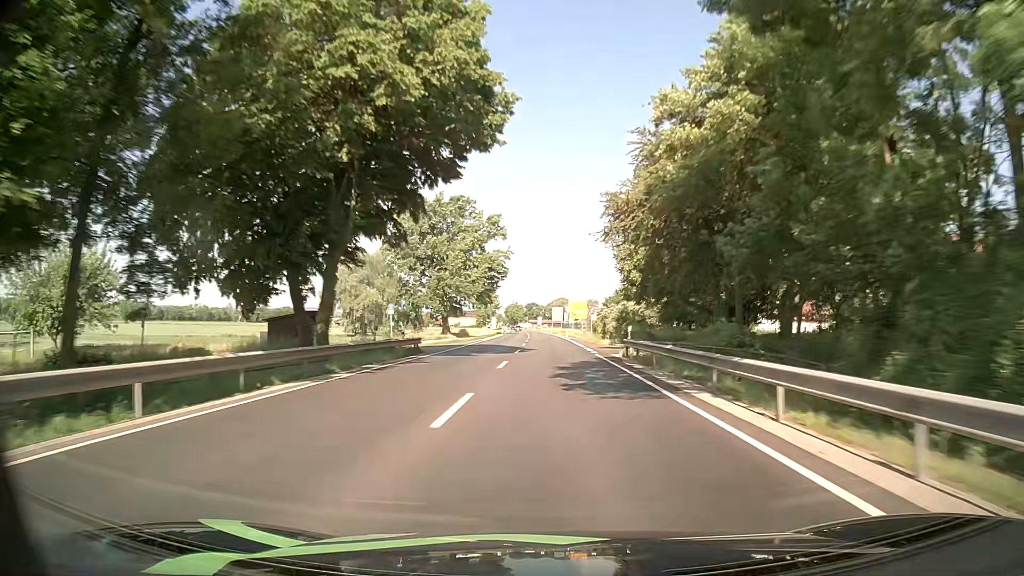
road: primary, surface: asphalt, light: Day
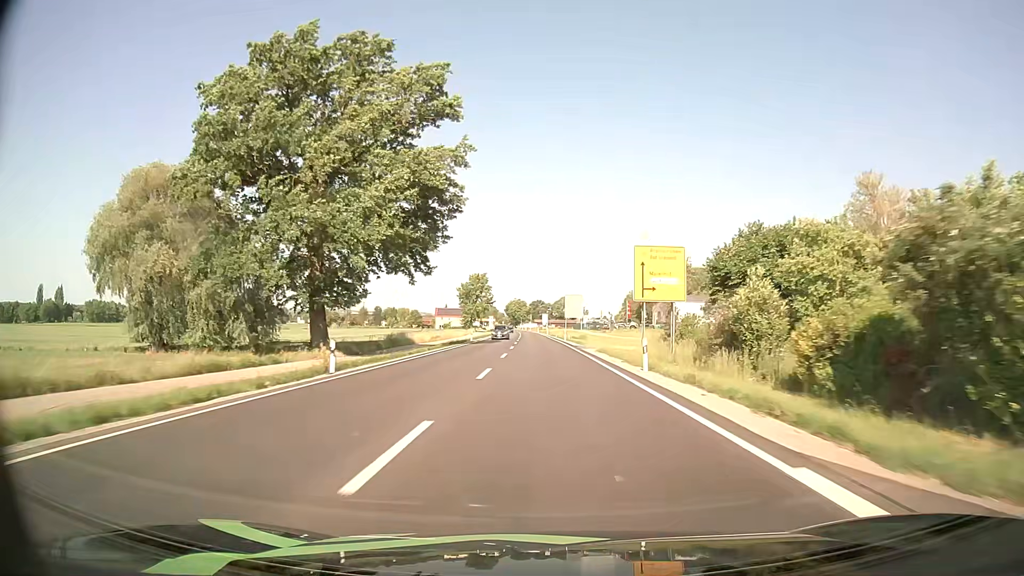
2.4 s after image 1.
(-0.3, +64.1) m; 0°
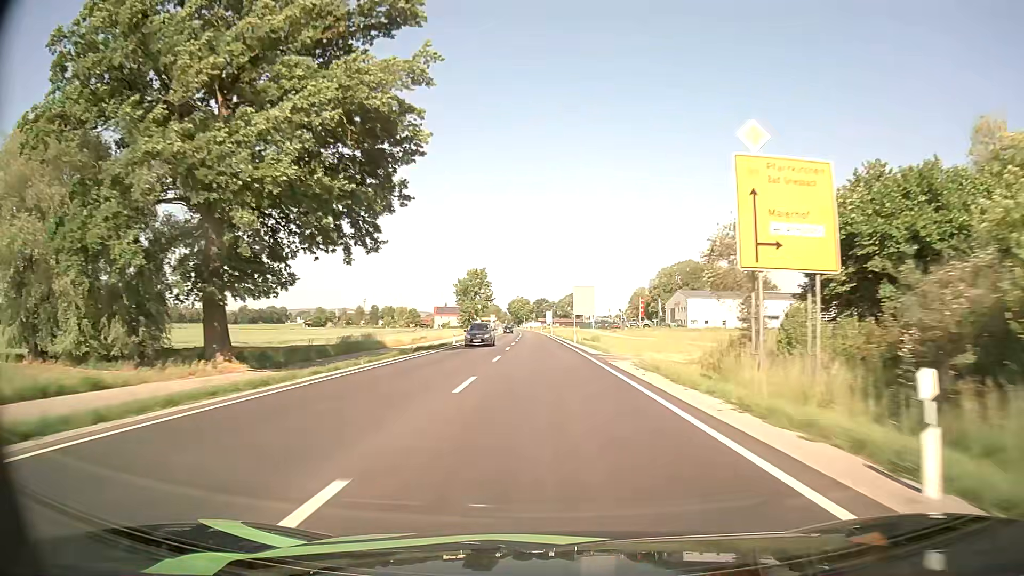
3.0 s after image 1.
(0.0, +15.8) m; 0°
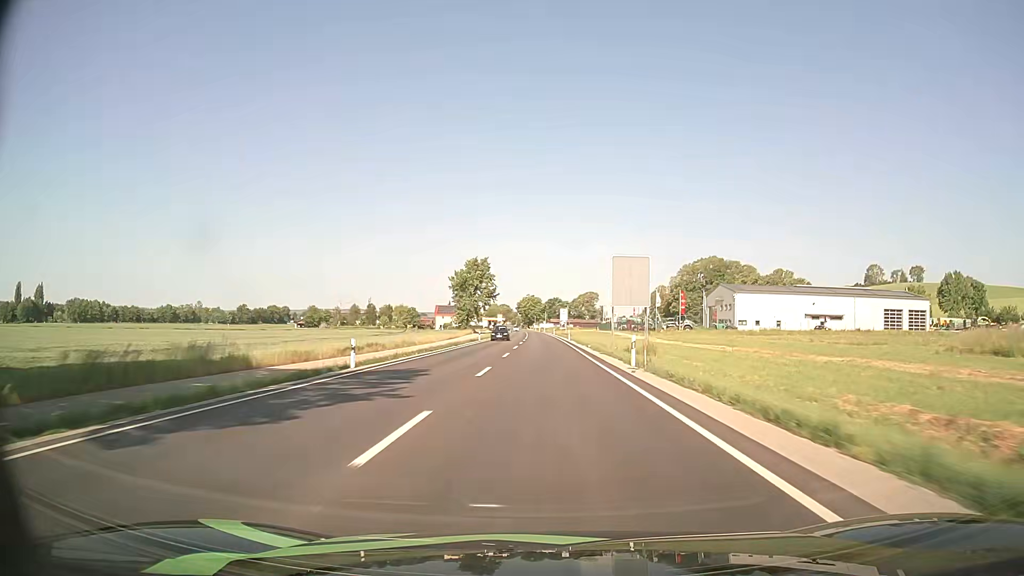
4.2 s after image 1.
(-0.4, +31.4) m; -1°
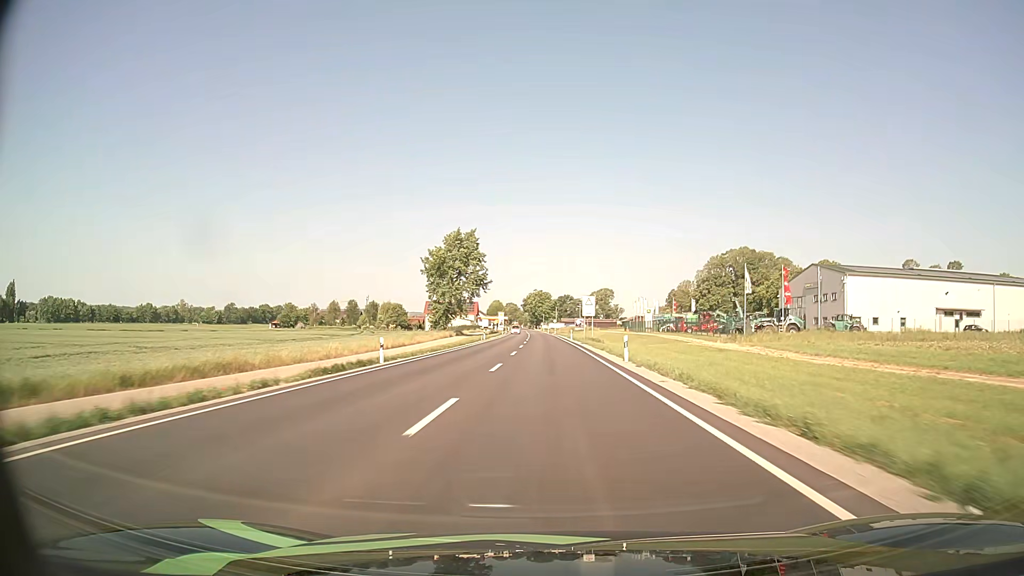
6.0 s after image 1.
(-0.2, +46.5) m; -1°
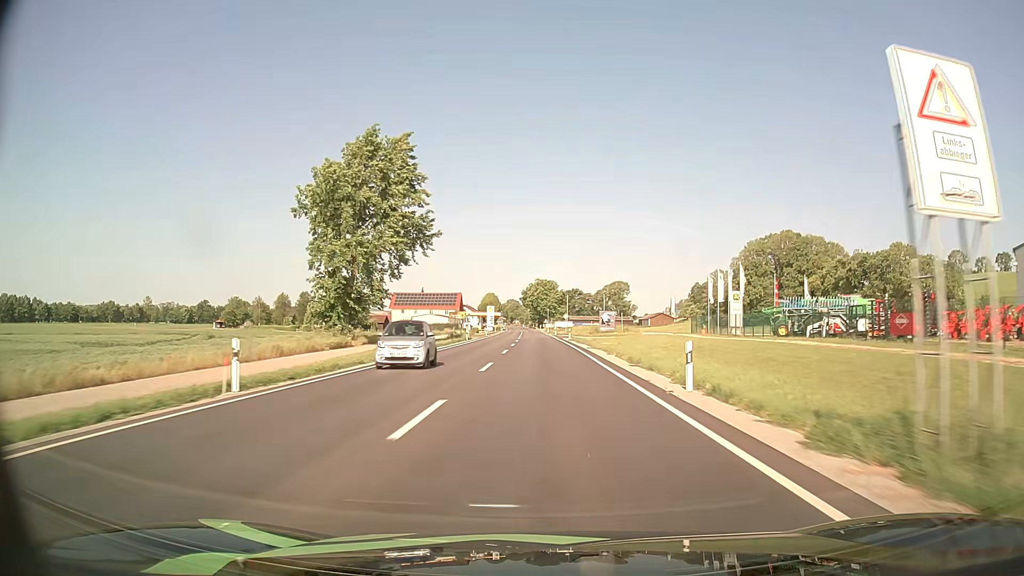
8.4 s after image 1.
(-0.2, +61.0) m; 0°
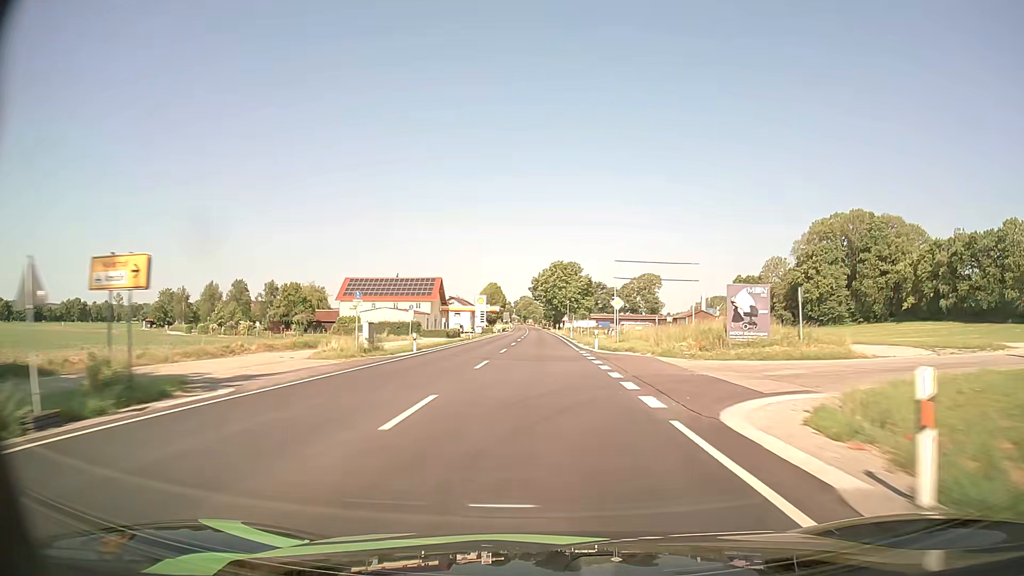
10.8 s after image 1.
(-0.6, +59.8) m; -1°
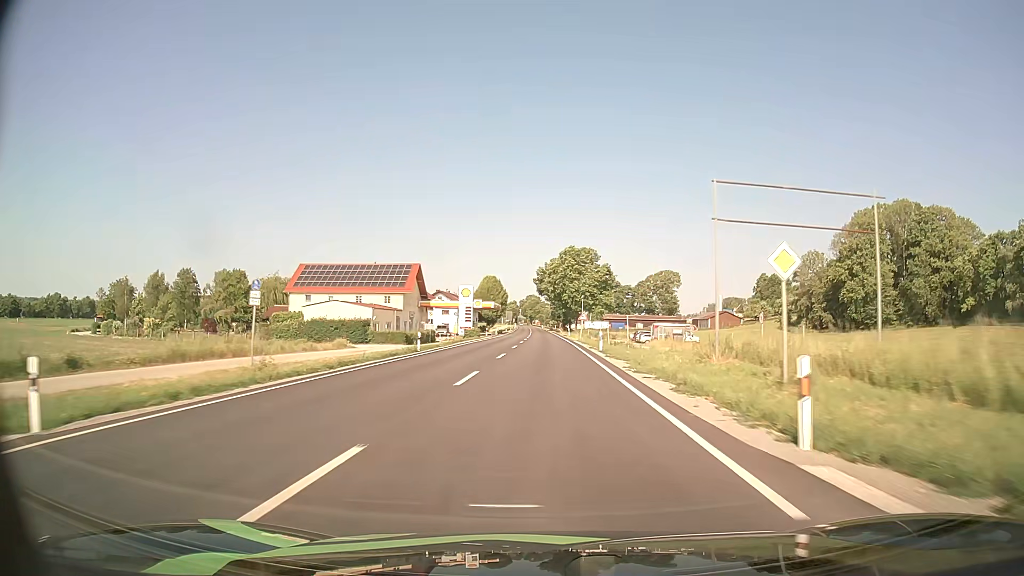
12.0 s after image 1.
(-0.2, +29.5) m; -1°
(0, +10) (0, +20) (0, +30) (0, +40) (0, +50) (0, +60) (0, +70) (-1, +80) (-1, +90) (-1, +100) m
